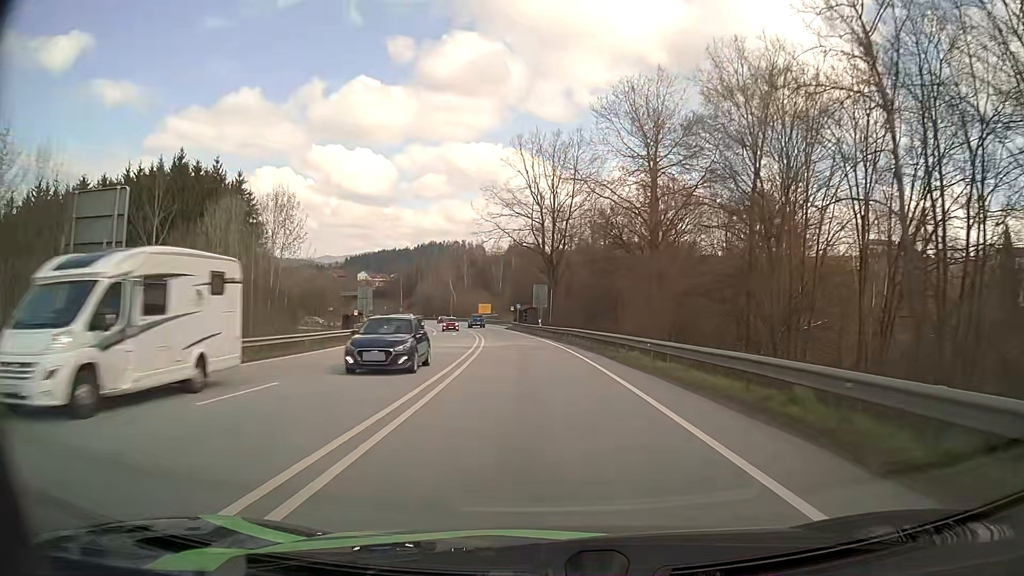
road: primary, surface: asphalt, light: Day
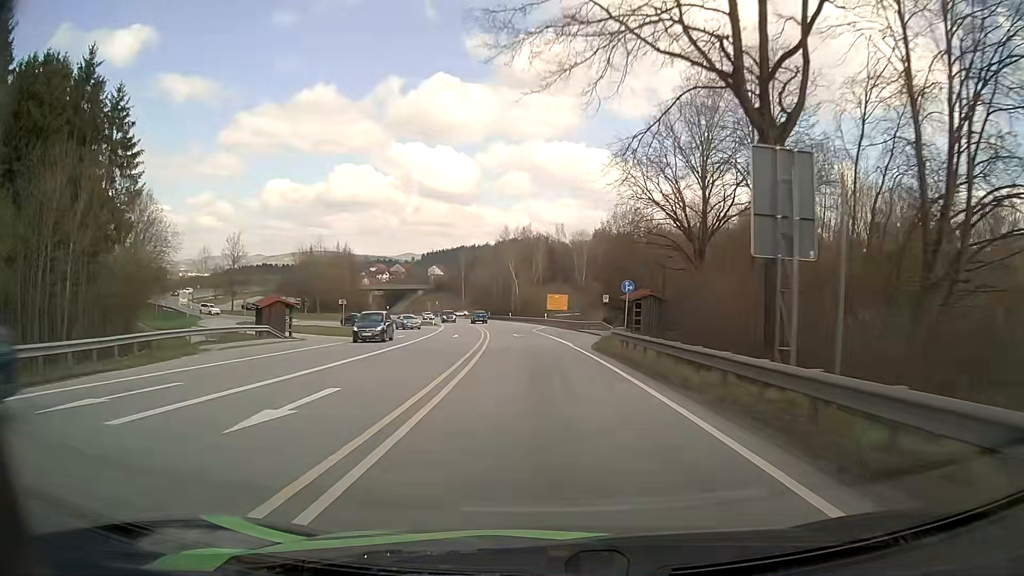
(-3.2, +51.5) m; -7°
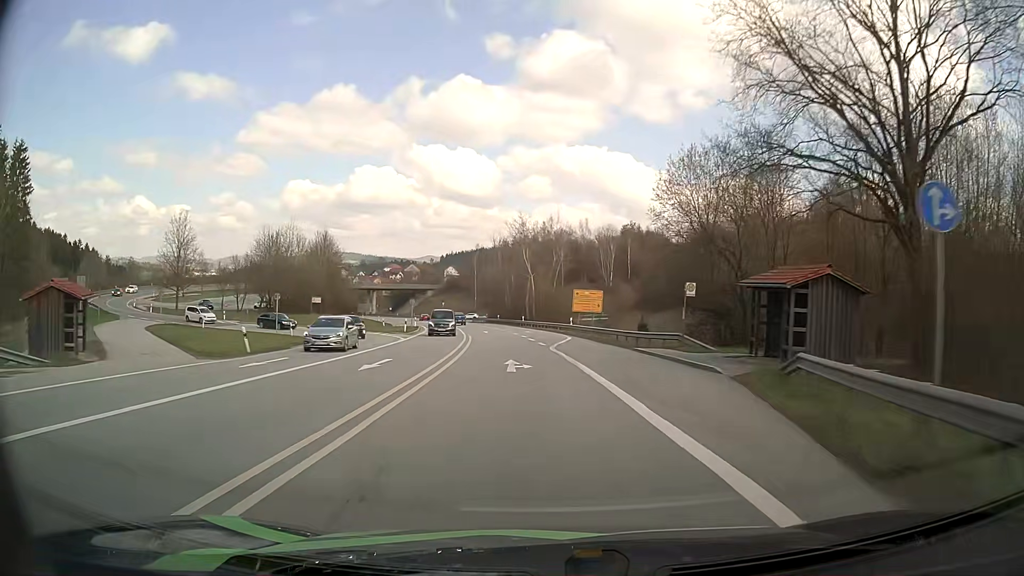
(-0.4, +25.2) m; -2°
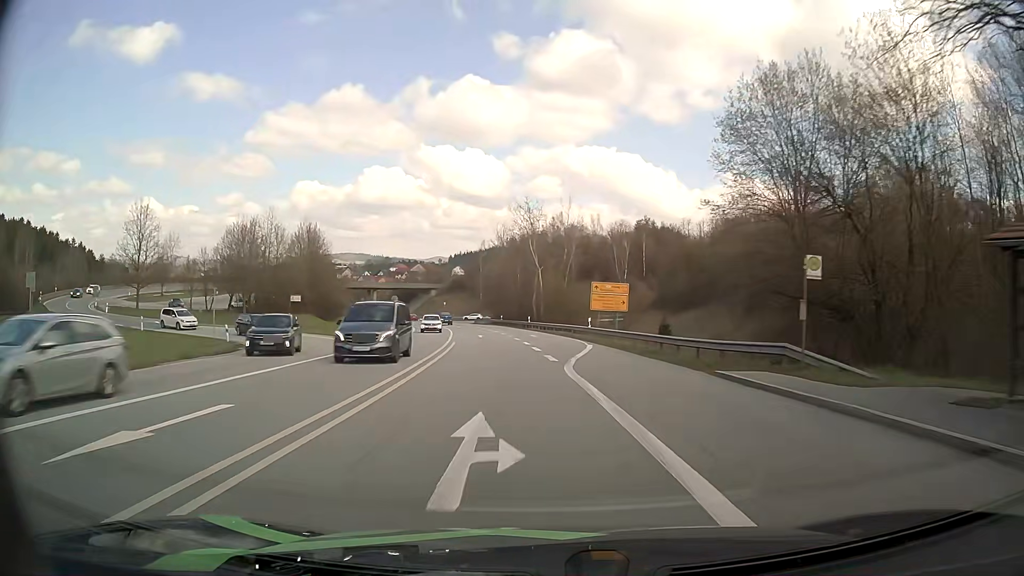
(-0.1, +12.3) m; -1°
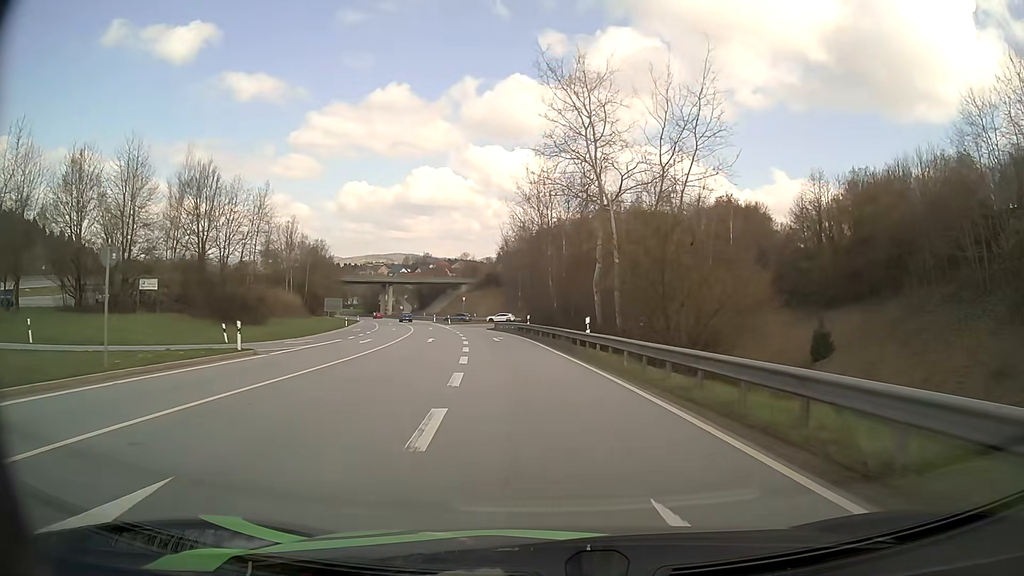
(-1.2, +44.2) m; -4°
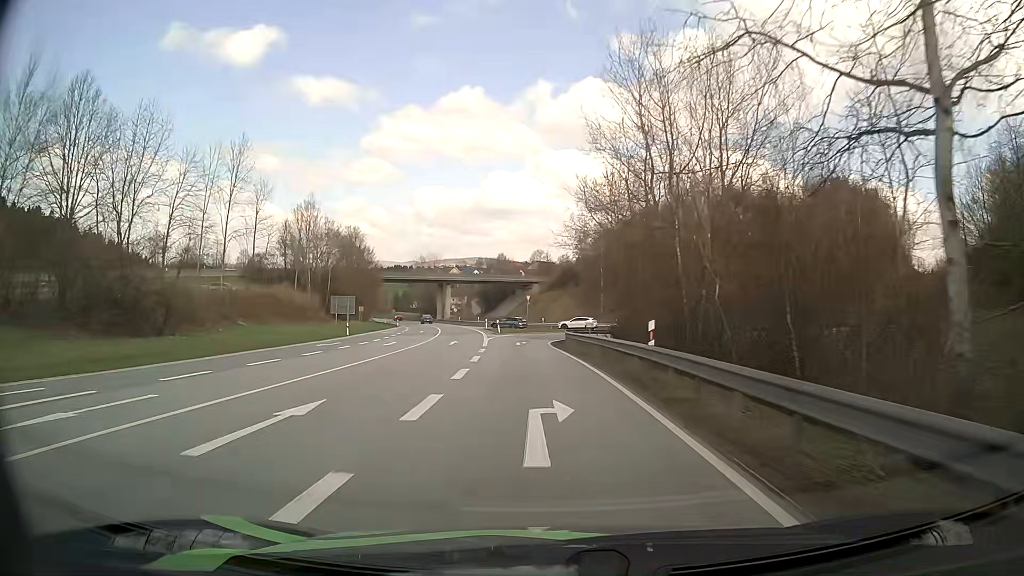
(-1.6, +28.4) m; -7°
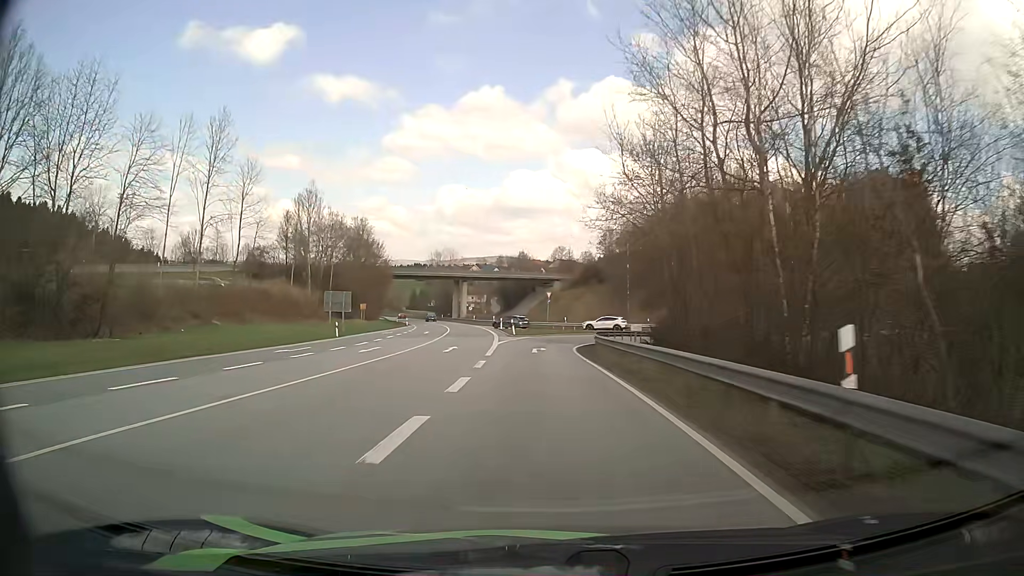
(-0.1, +8.8) m; -2°
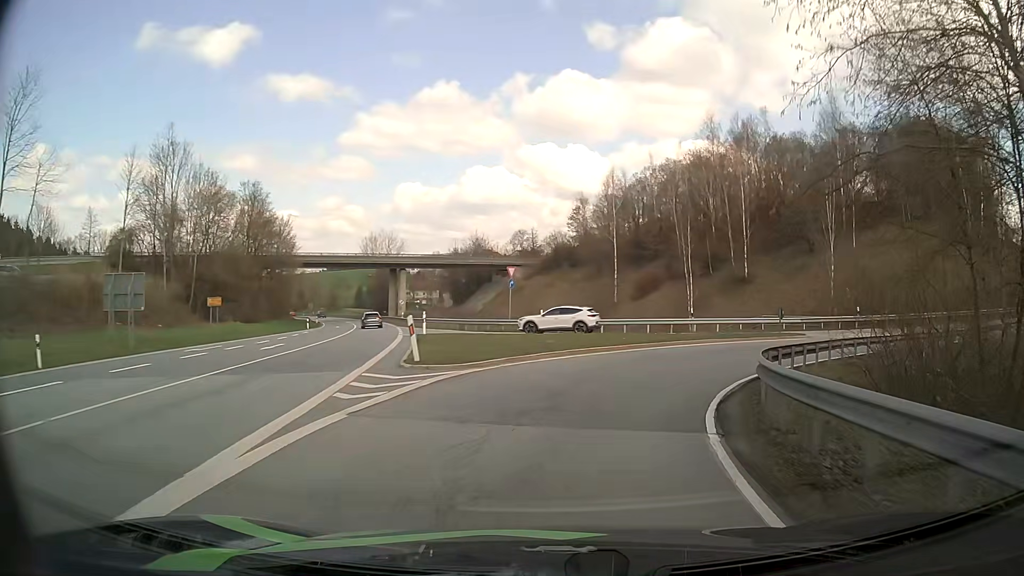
(-0.3, +30.8) m; +3°
